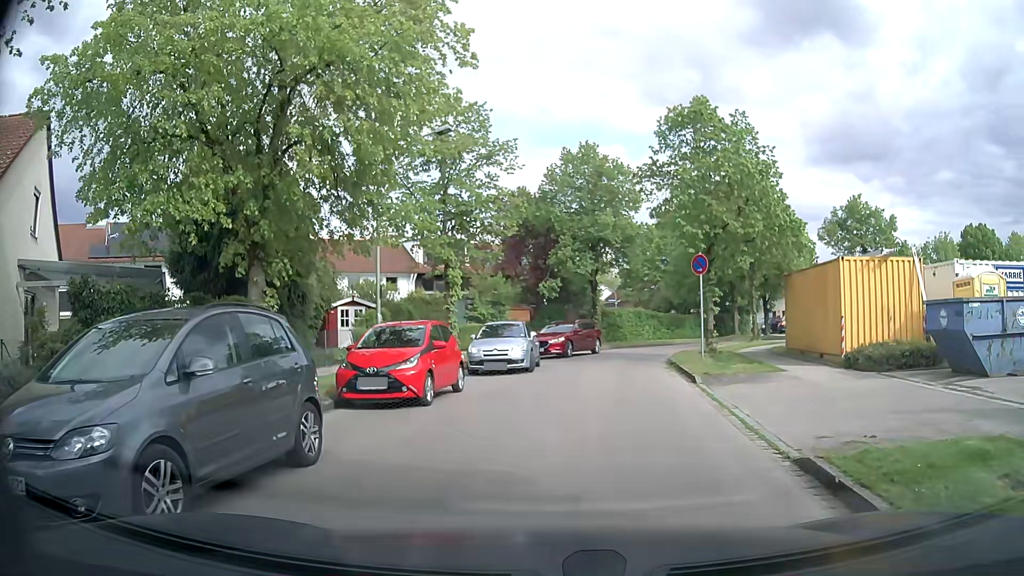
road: residential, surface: asphalt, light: Day
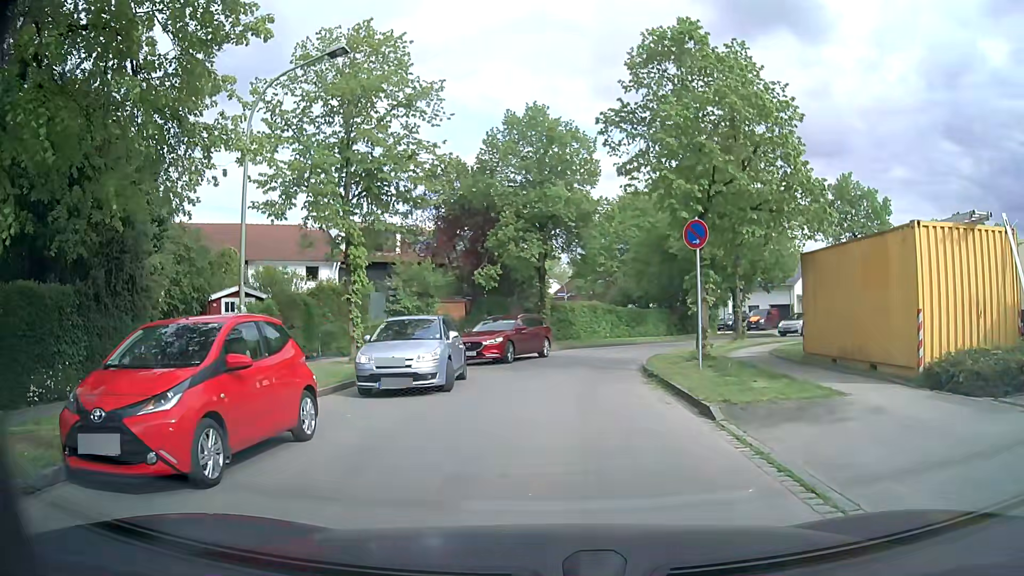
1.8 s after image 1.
(+0.1, +6.2) m; +3°
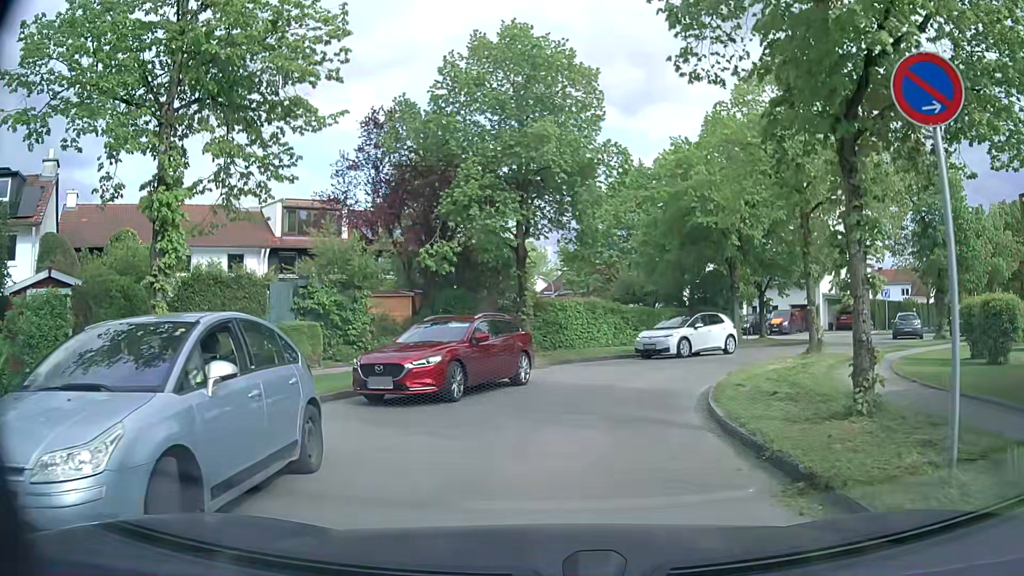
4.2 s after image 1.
(0.0, +9.3) m; -1°
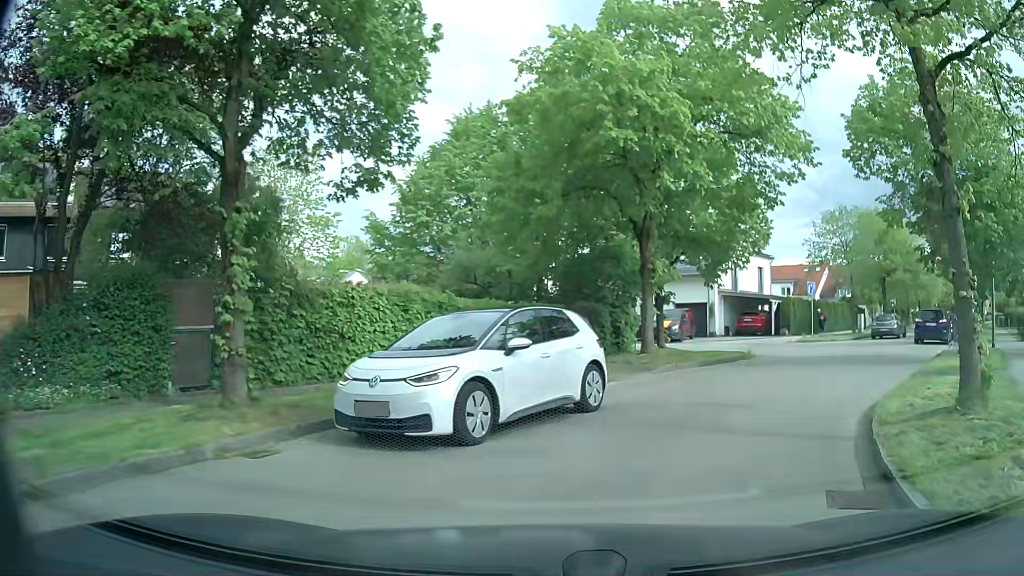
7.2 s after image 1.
(+1.0, +12.4) m; +15°
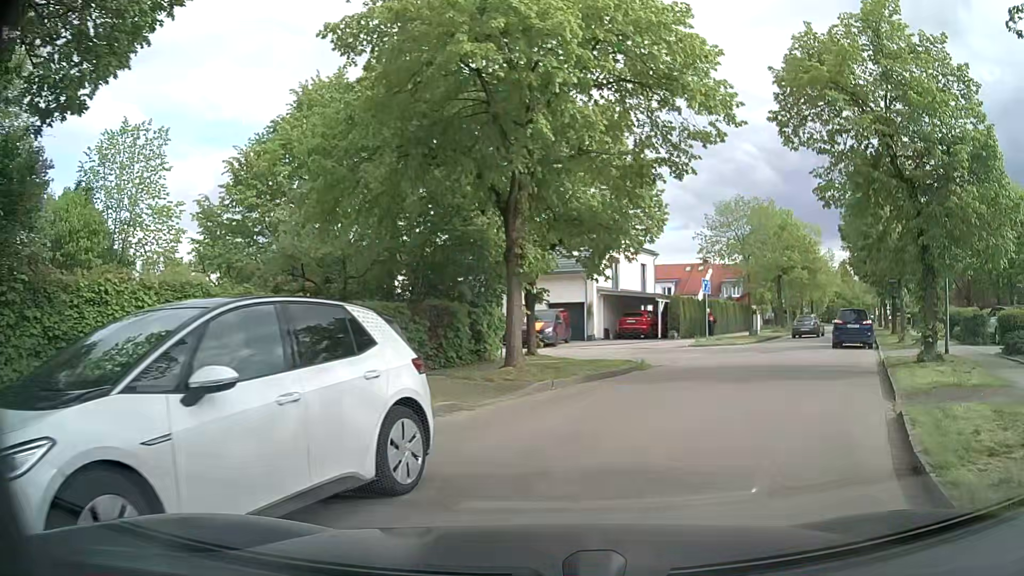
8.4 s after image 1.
(+0.4, +4.5) m; +11°
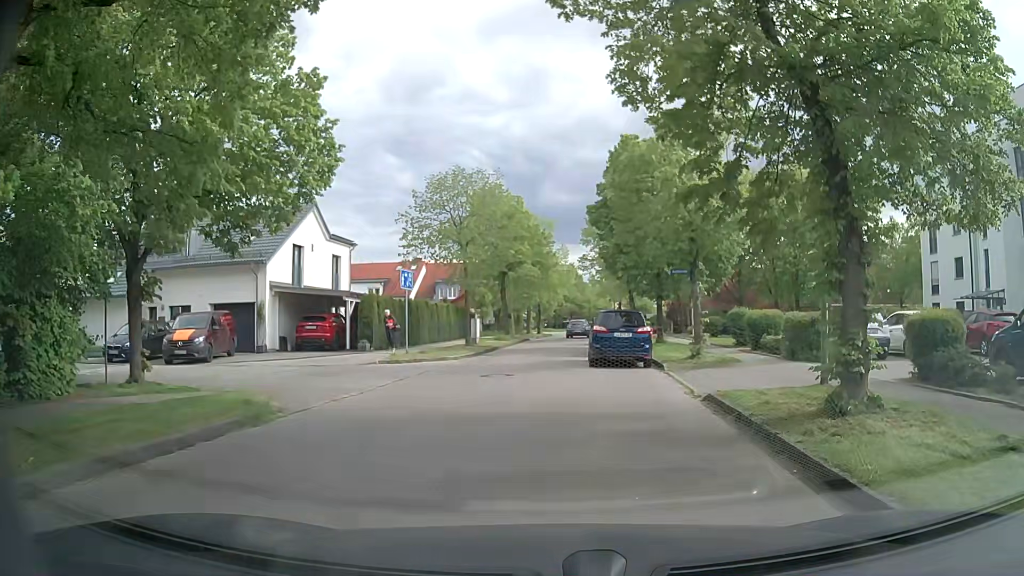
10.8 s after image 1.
(+1.9, +8.7) m; +23°
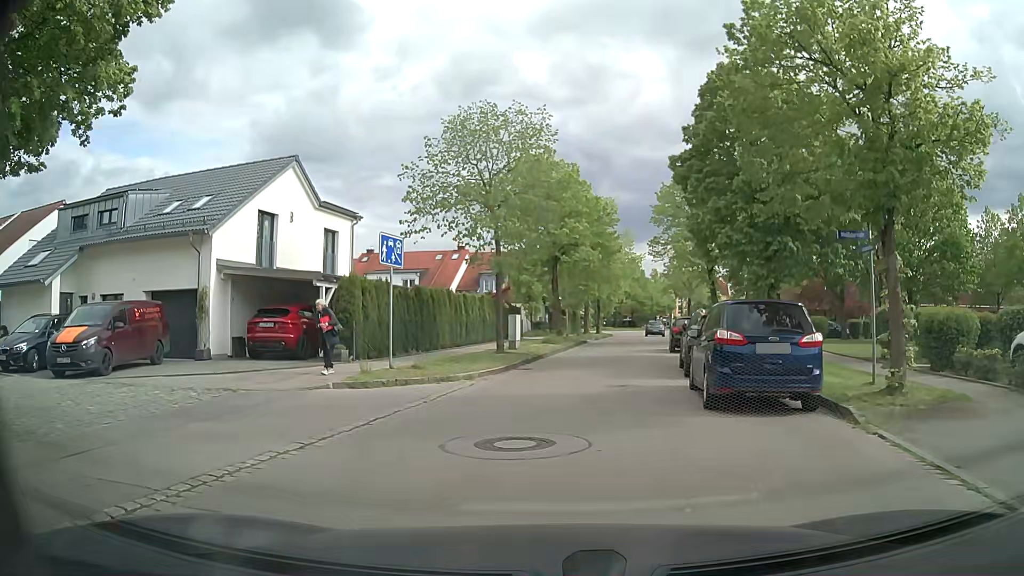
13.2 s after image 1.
(-0.1, +9.5) m; -5°
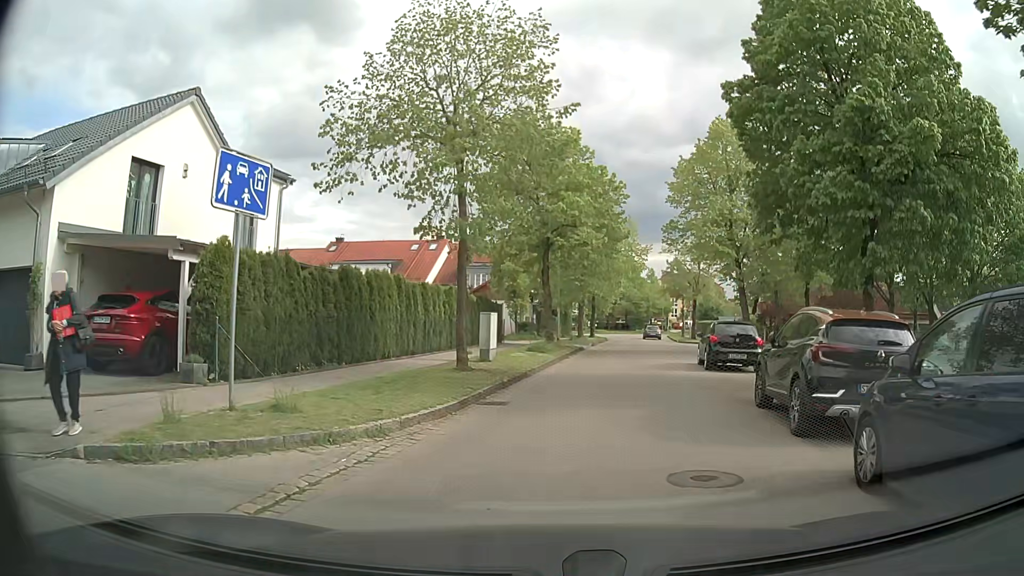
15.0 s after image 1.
(+0.1, +7.7) m; +1°
(+1, +10) (+2, +20) (+5, +30) (+7, +39) (+9, +49) (+10, +59) (+12, +69) (+13, +79) (+14, +89) (+20, +97) m
